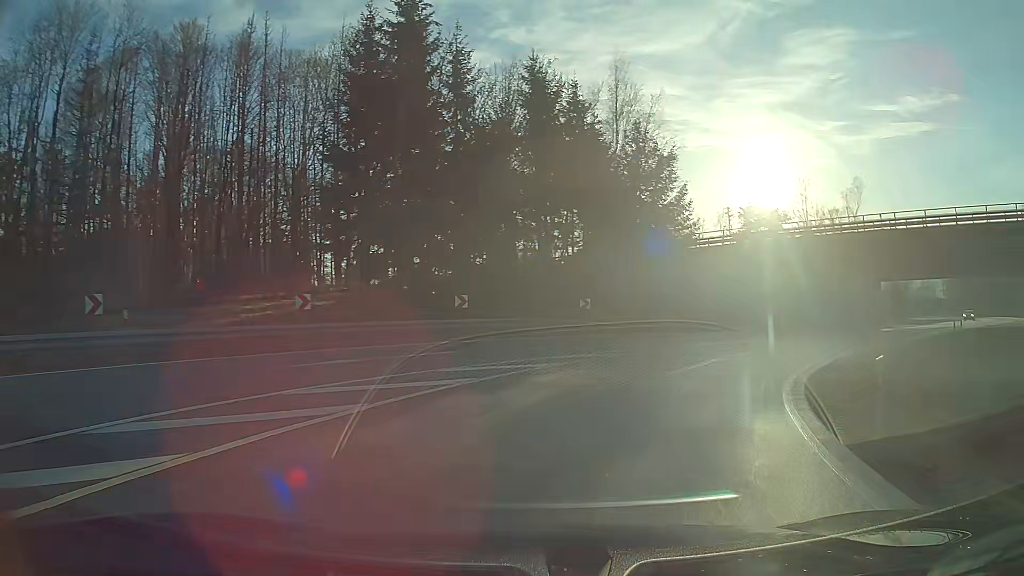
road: motorway_link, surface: asphalt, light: Day
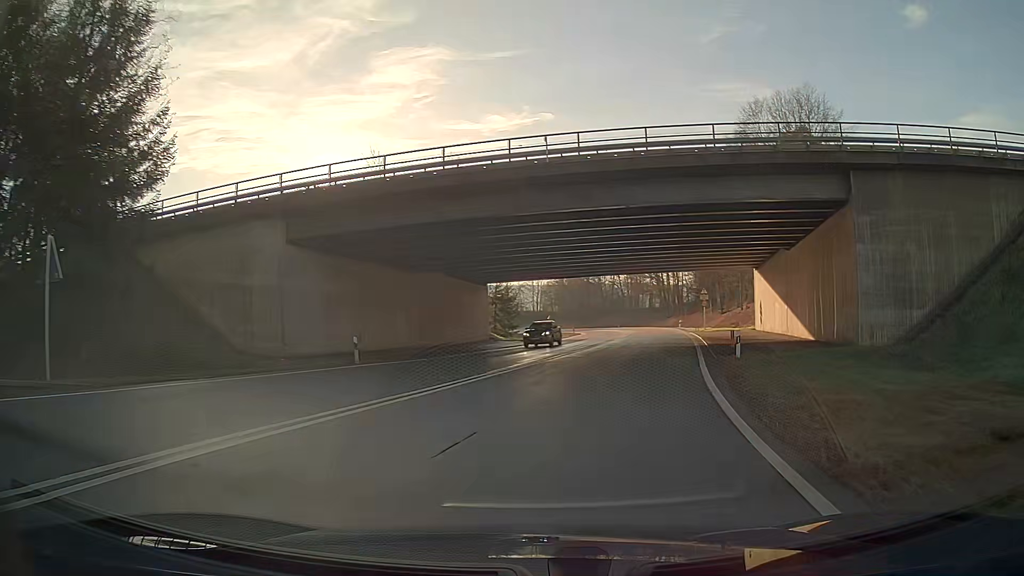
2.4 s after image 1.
(+8.0, +22.9) m; +35°
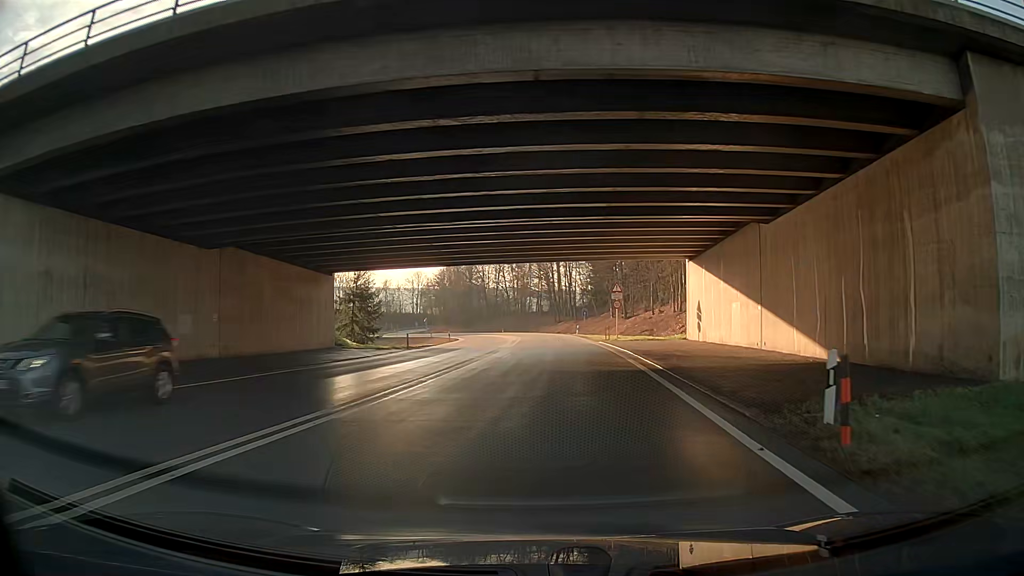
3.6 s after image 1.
(+1.2, +14.0) m; +9°
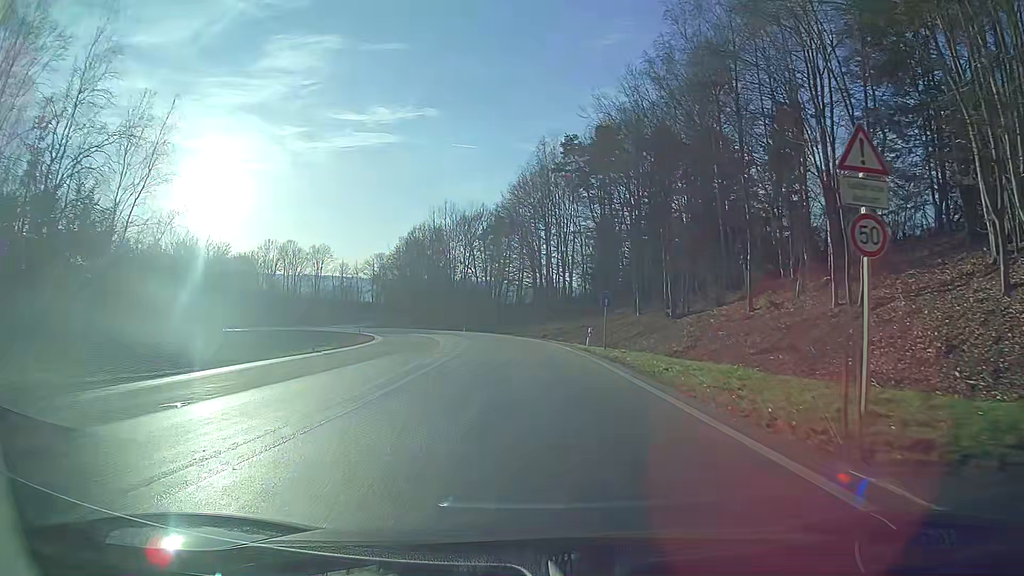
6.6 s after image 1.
(+1.4, +38.1) m; -1°
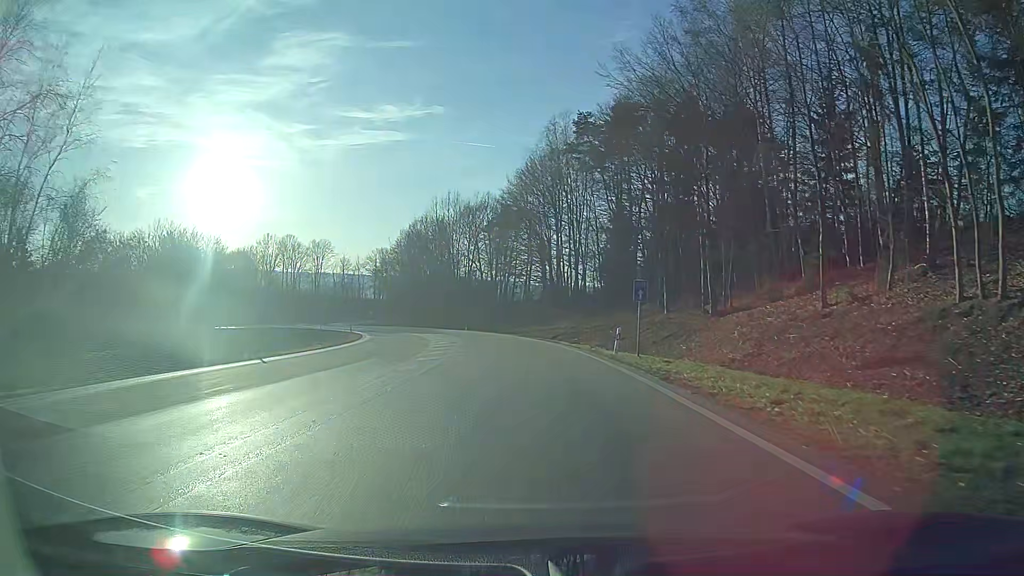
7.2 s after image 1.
(-0.1, +7.8) m; 0°
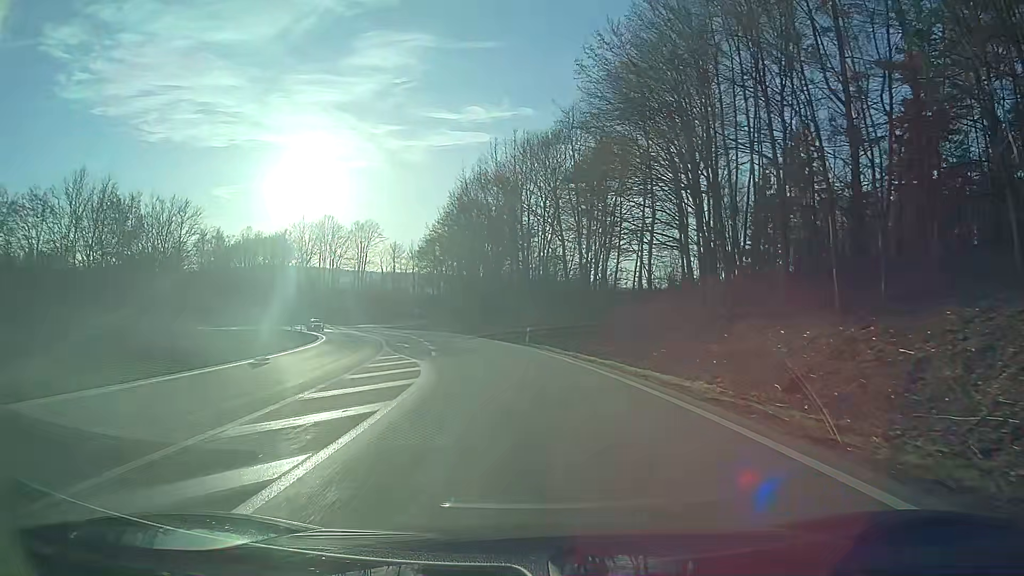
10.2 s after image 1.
(-1.4, +39.9) m; -6°
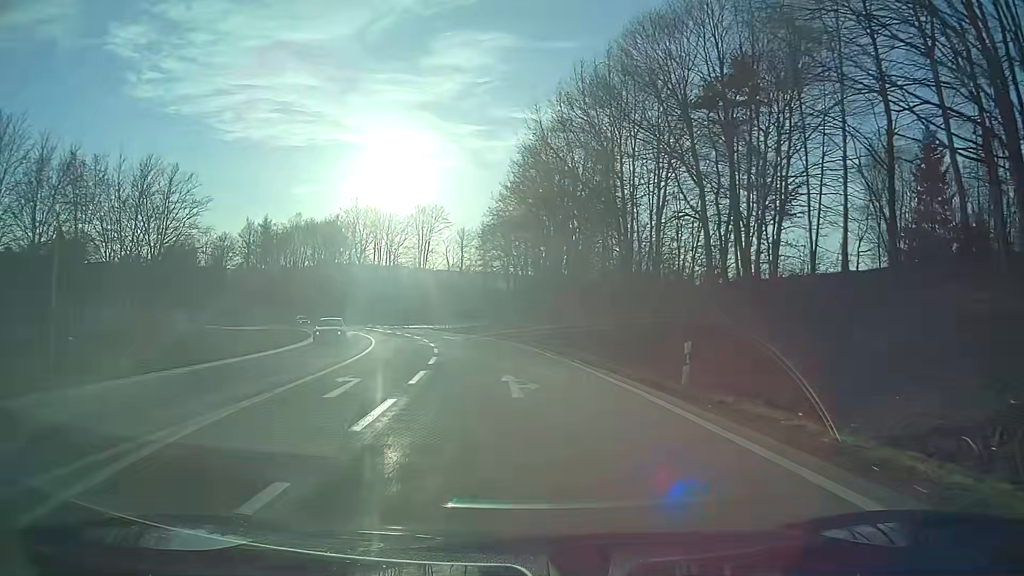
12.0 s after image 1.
(-1.4, +24.0) m; -7°
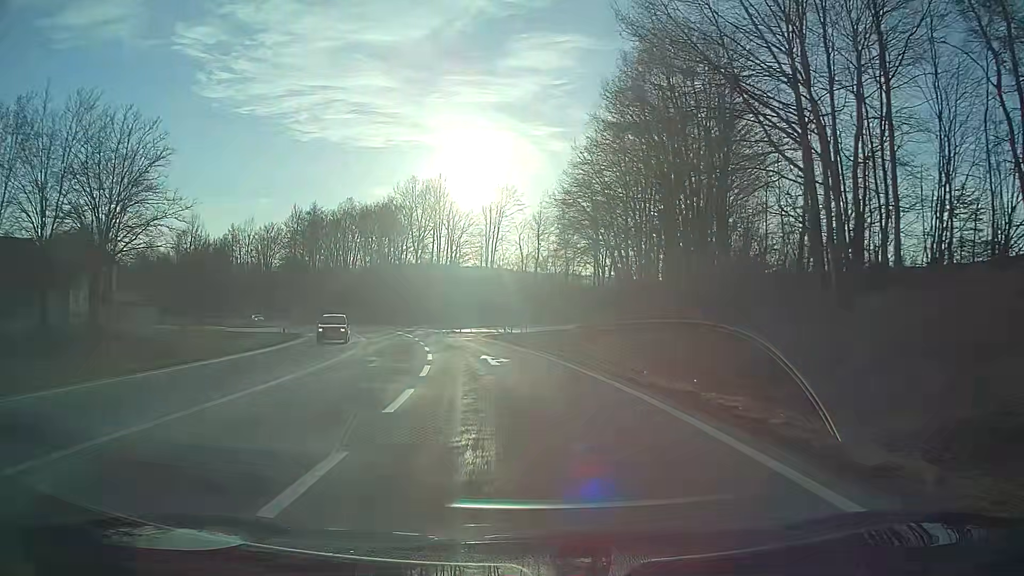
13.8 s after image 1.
(-1.4, +22.9) m; -7°
